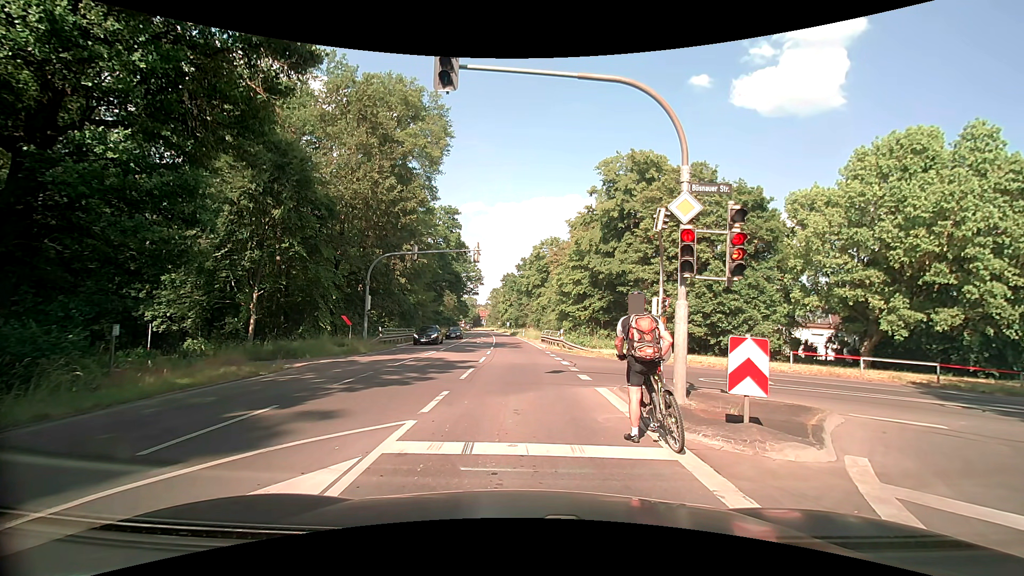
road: secondary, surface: asphalt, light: Day
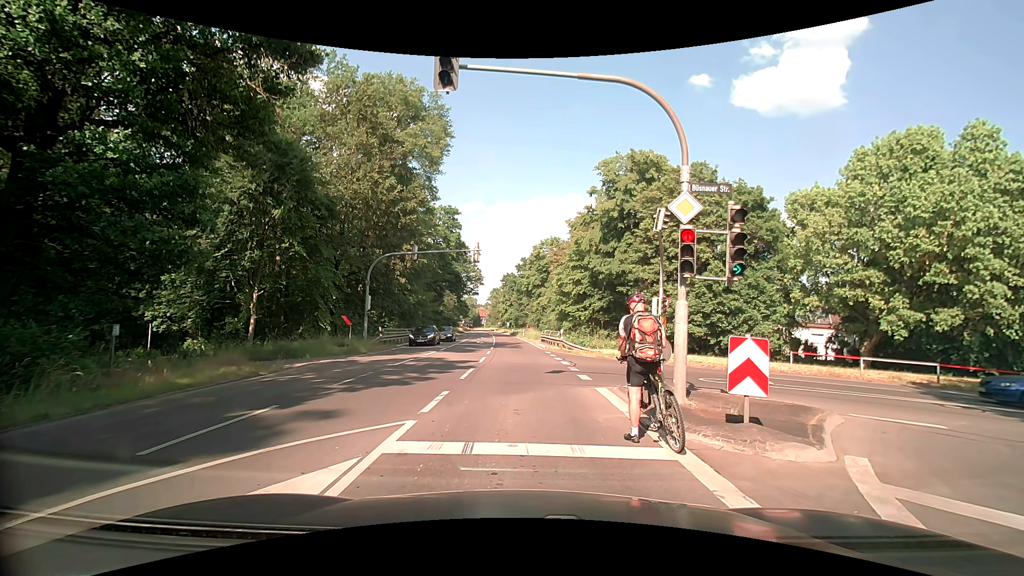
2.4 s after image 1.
(0.0, 0.0) m; 0°
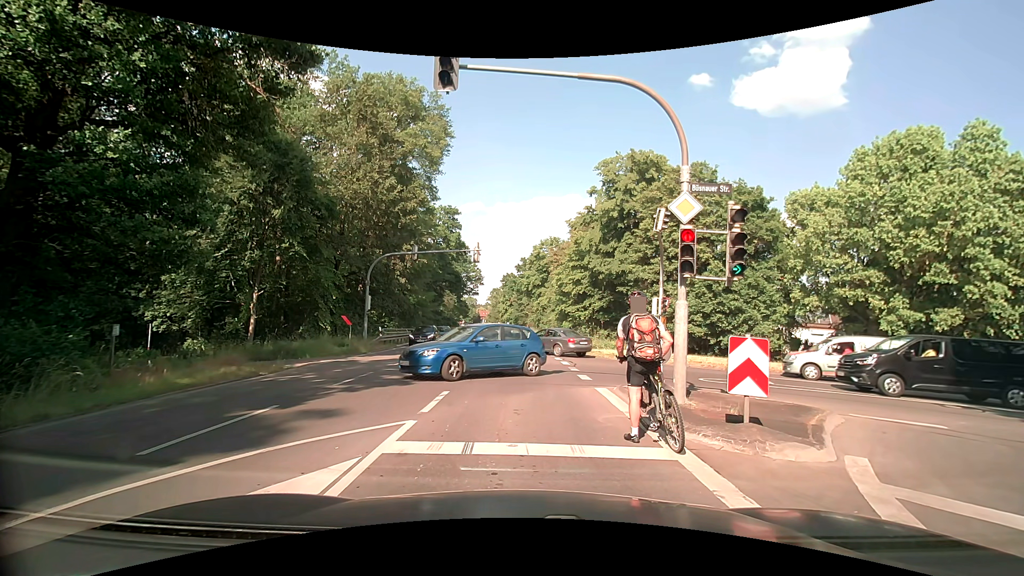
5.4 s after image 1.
(0.0, 0.0) m; 0°
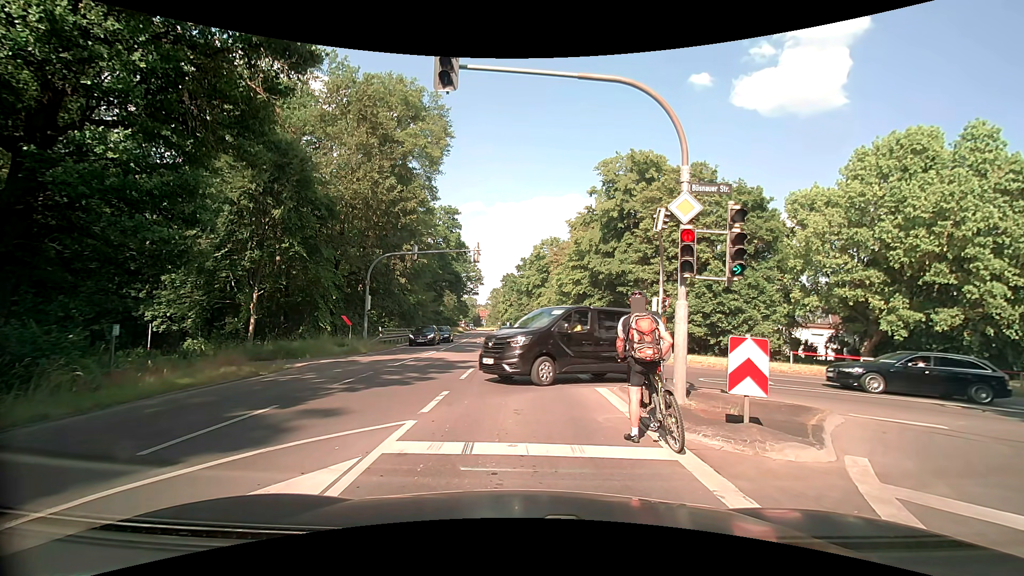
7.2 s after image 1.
(0.0, 0.0) m; 0°
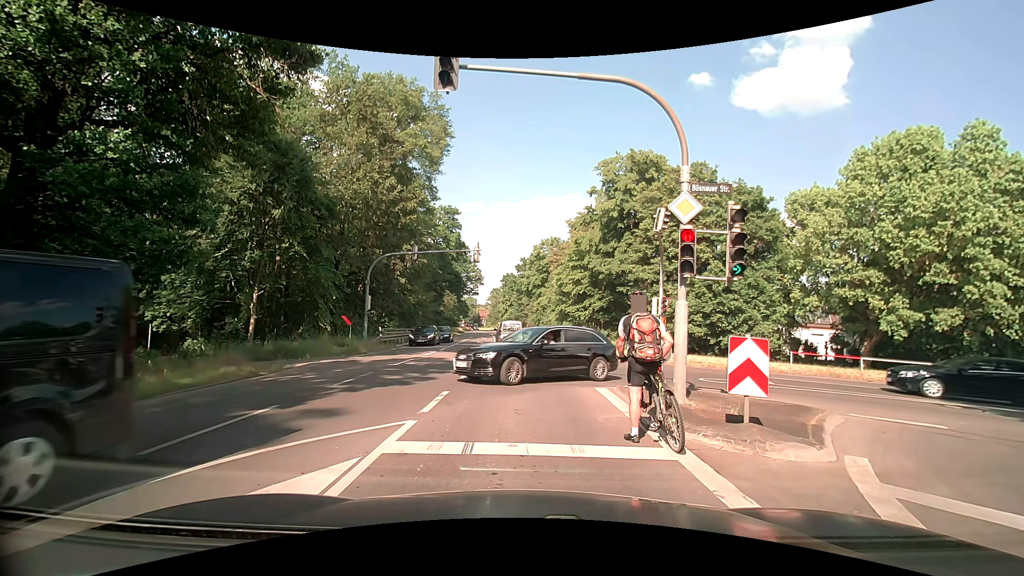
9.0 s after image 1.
(0.0, 0.0) m; 0°
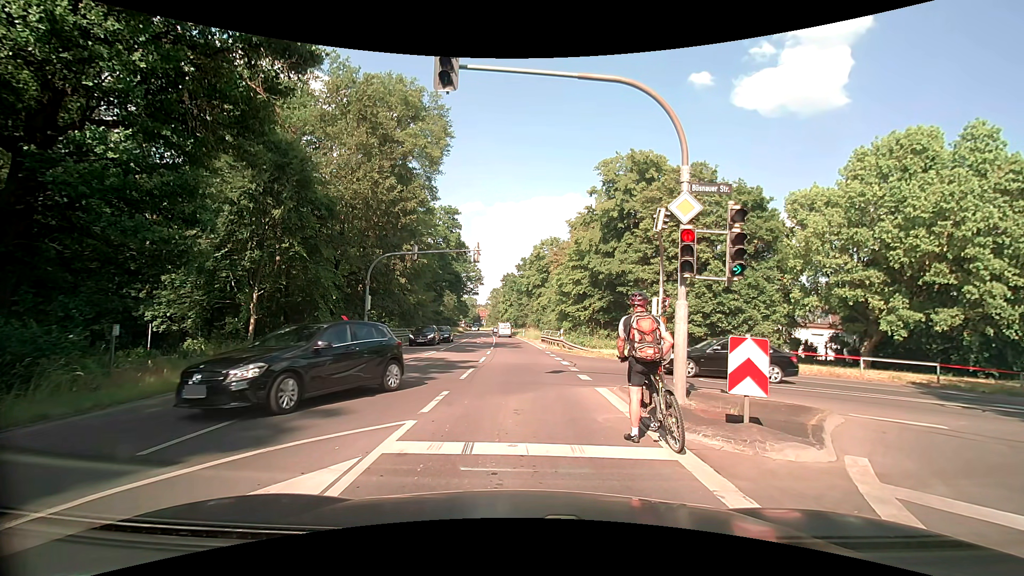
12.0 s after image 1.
(0.0, 0.0) m; 0°
